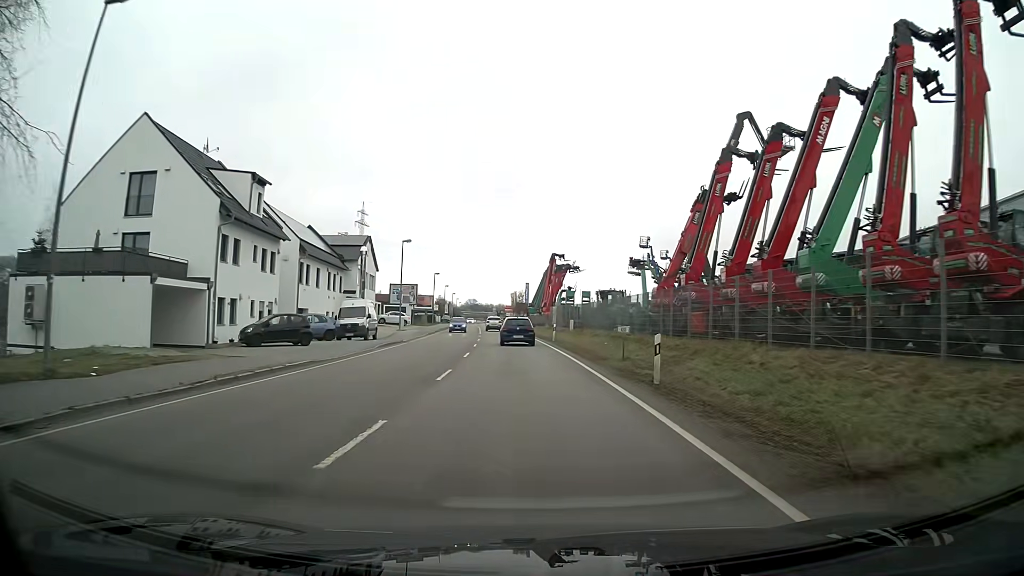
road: primary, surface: asphalt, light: Day
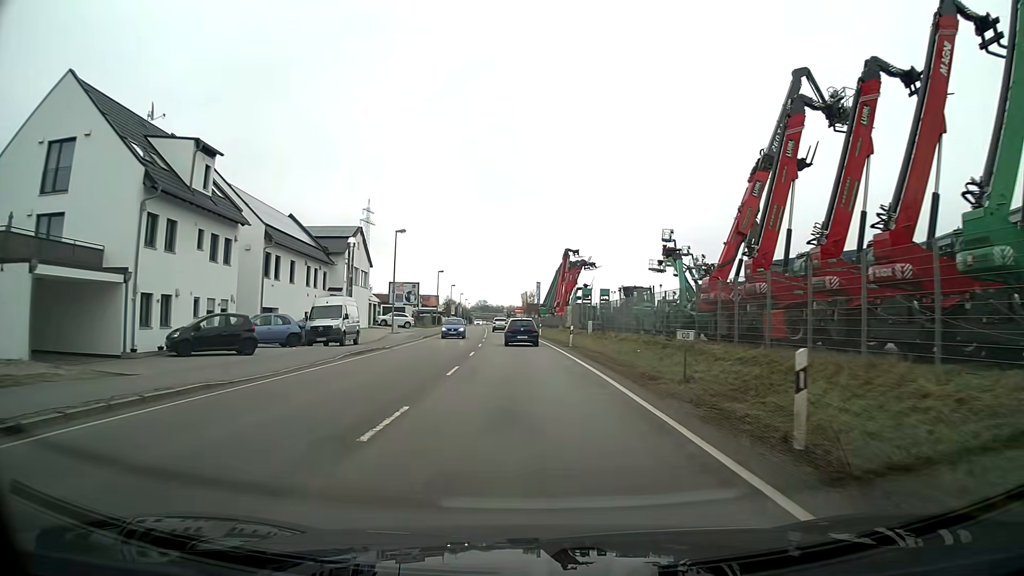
(-0.1, +7.6) m; -1°
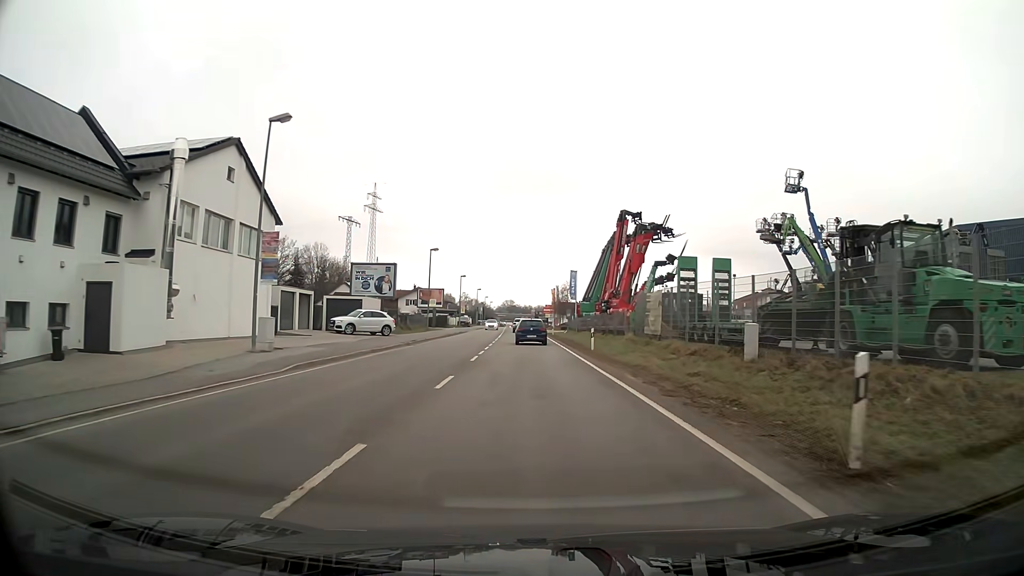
(-0.6, +30.5) m; -2°
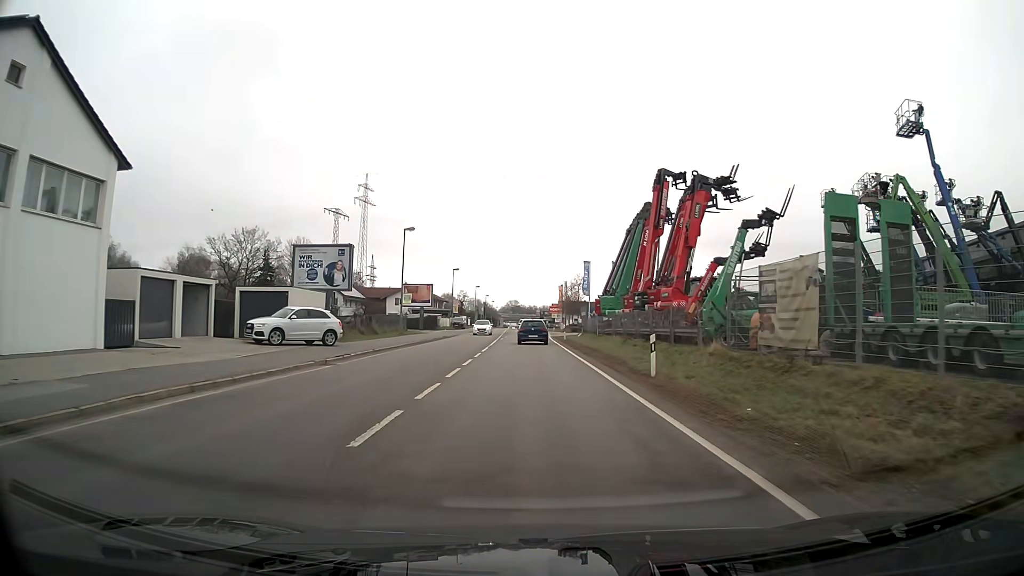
(0.0, +15.3) m; 0°
